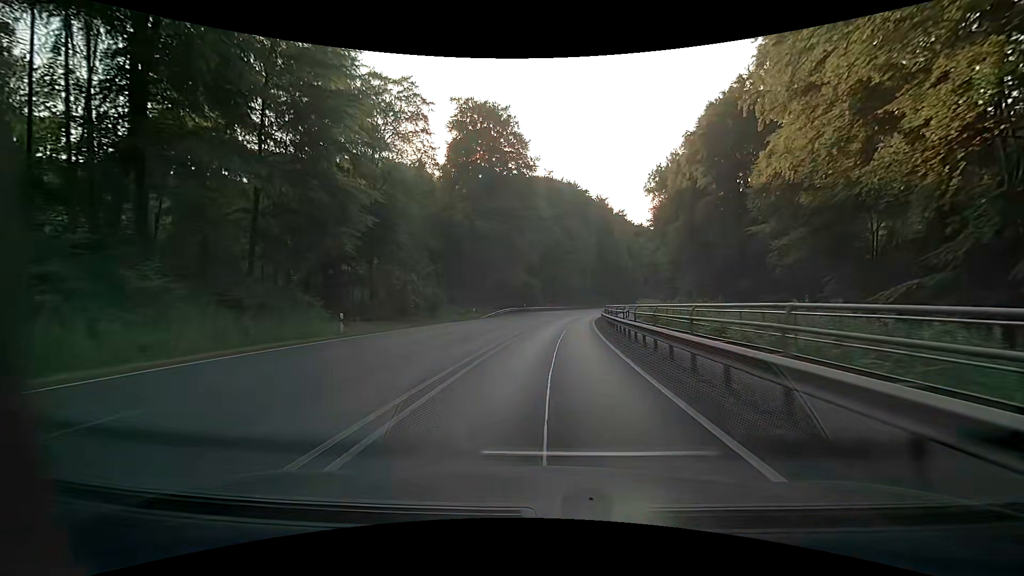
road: primary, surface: asphalt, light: Day
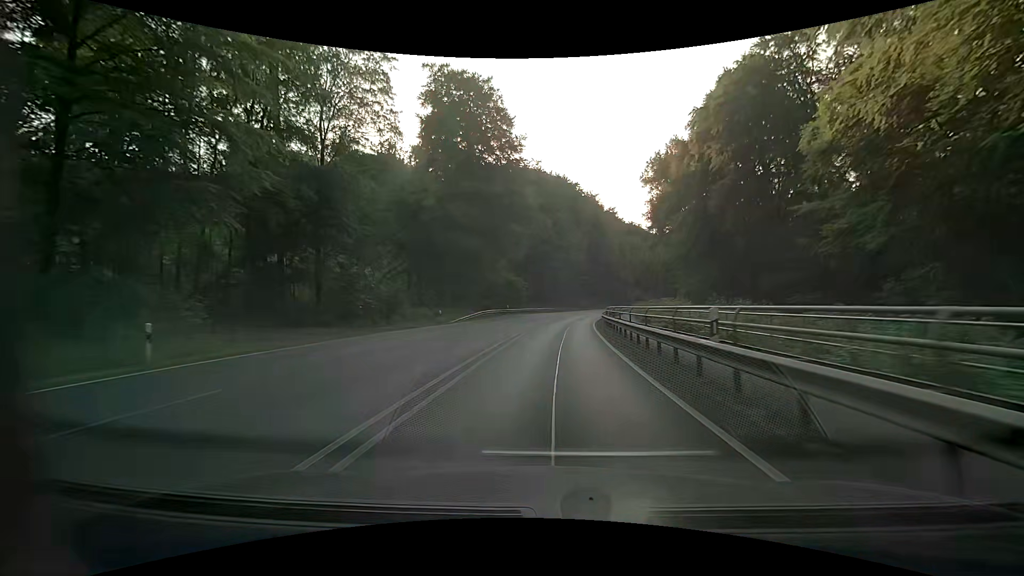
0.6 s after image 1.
(+0.2, +10.4) m; +2°
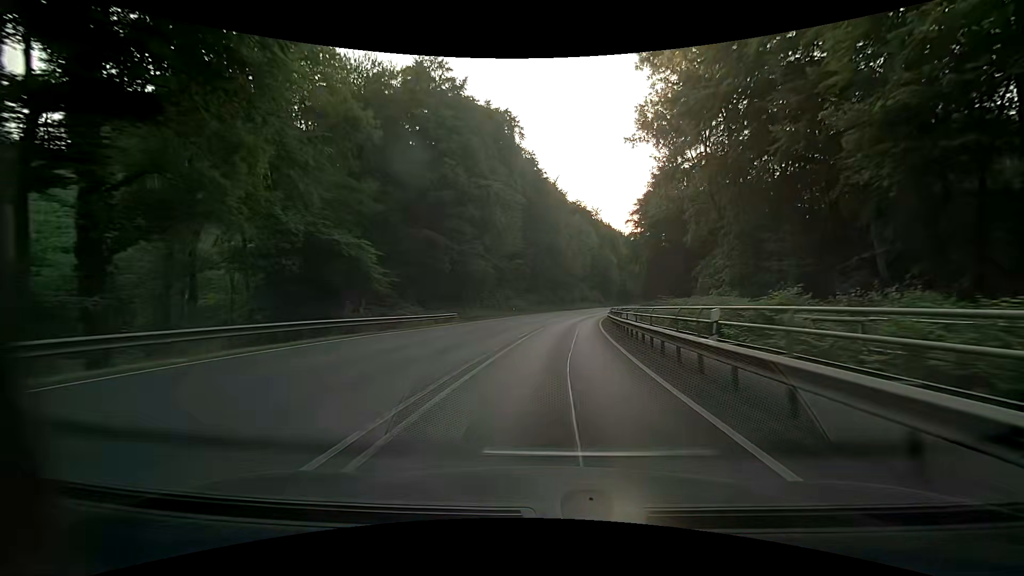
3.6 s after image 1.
(+4.1, +54.1) m; +8°
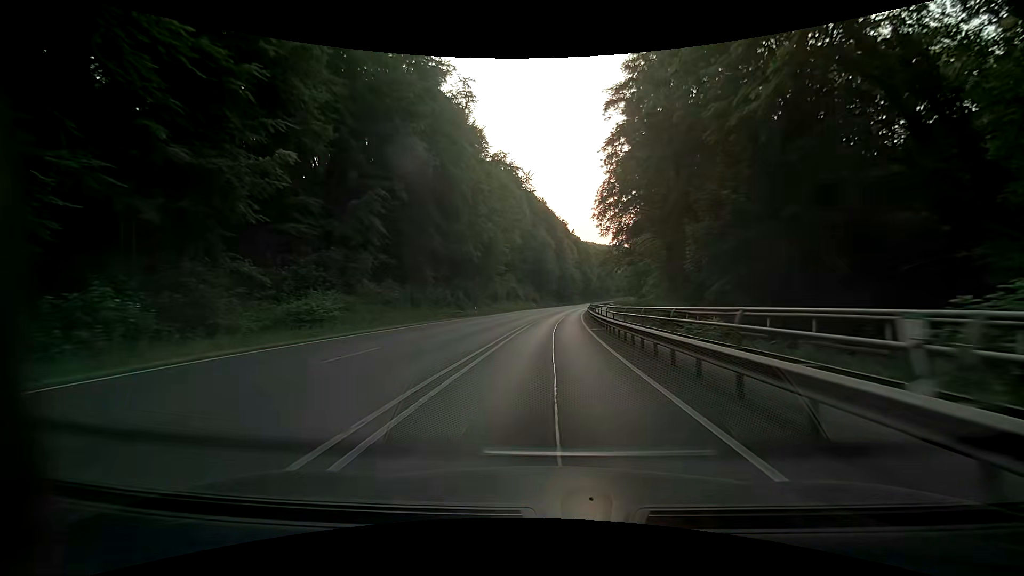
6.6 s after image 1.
(+4.6, +57.2) m; +8°
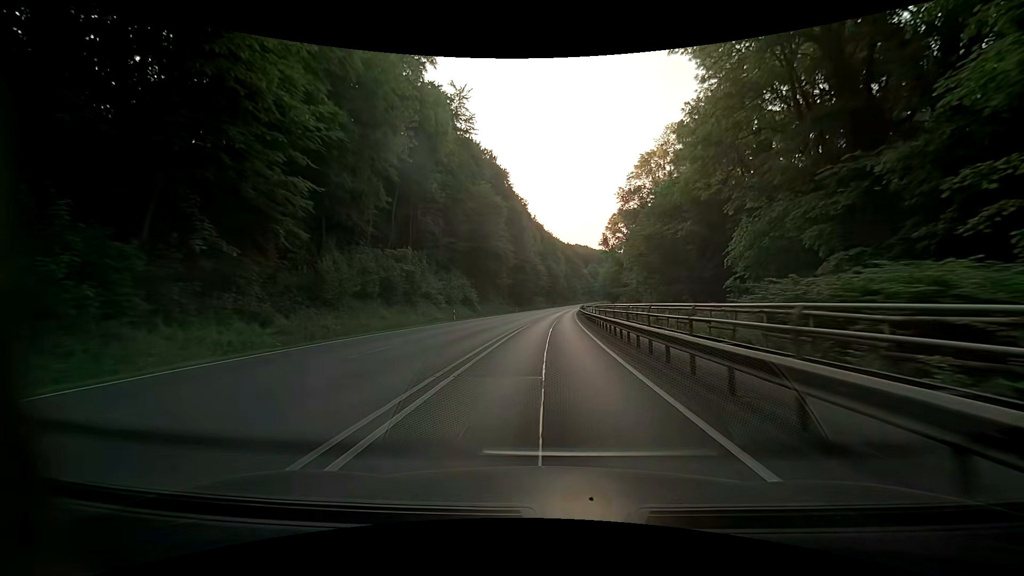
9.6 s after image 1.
(+2.3, +58.3) m; +4°
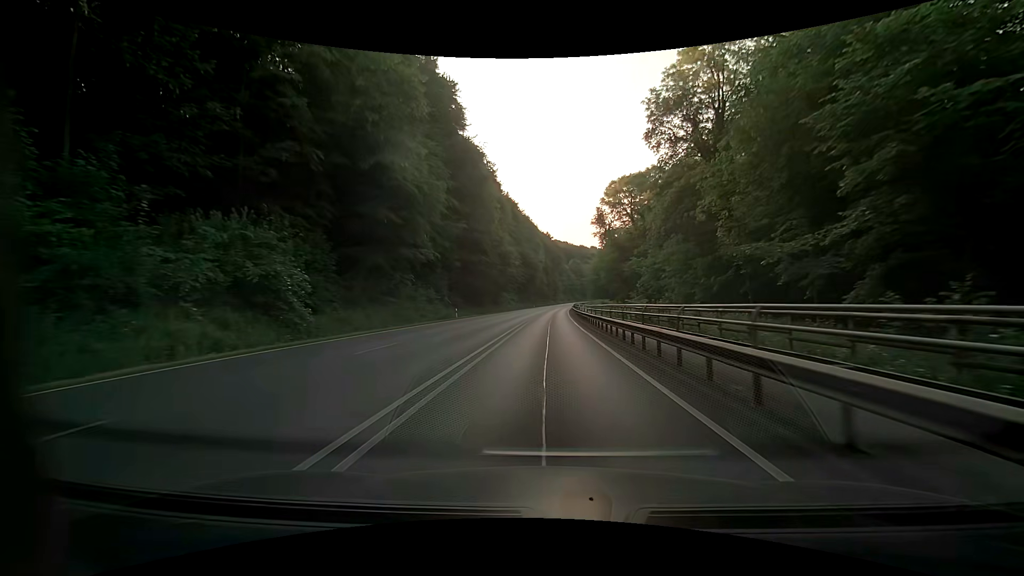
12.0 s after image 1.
(+1.1, +46.9) m; +2°
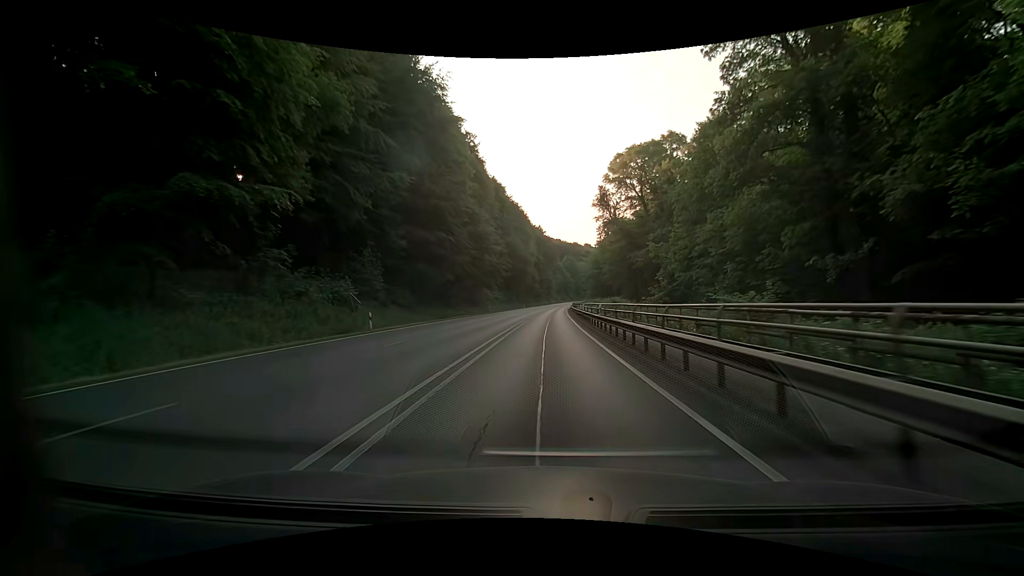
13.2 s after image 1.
(+0.4, +22.9) m; +1°
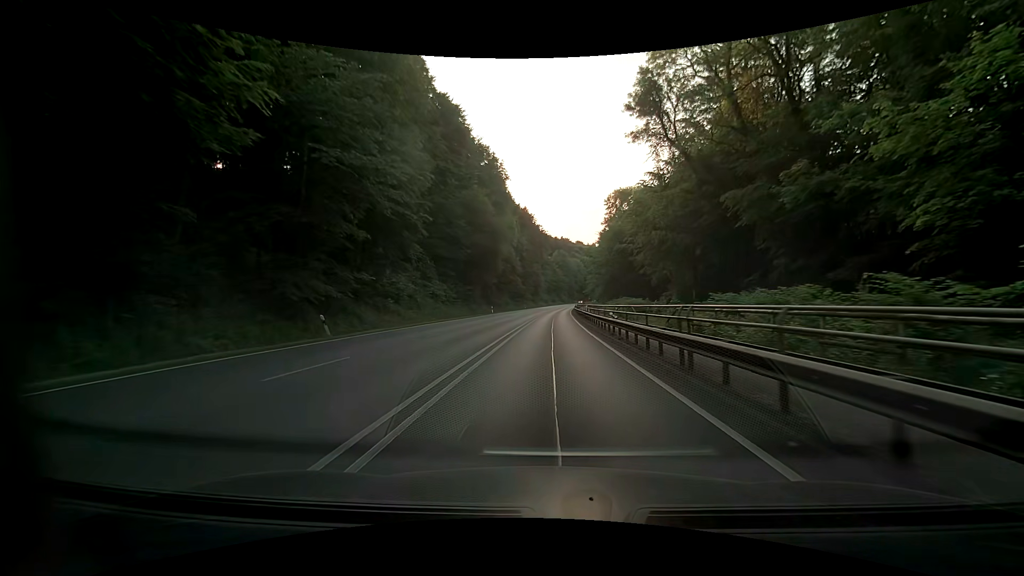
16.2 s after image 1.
(+0.4, +53.7) m; +1°
(0, +10) (0, +20) (0, +30) (+1, +40) (+1, +50) (+2, +60) (+2, +70) (+2, +80) (+3, +90) (+4, +100) m
